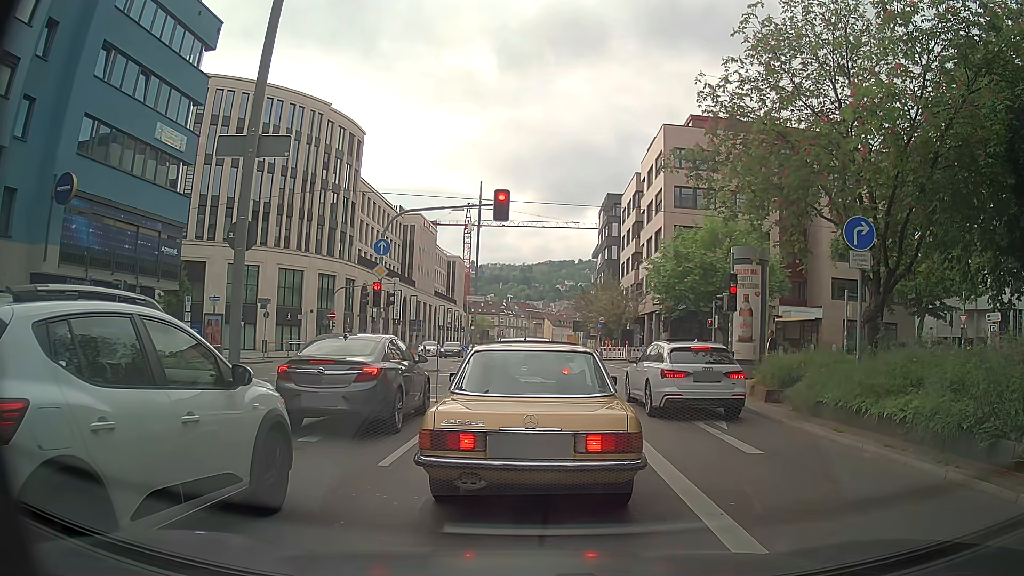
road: primary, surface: asphalt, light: Day
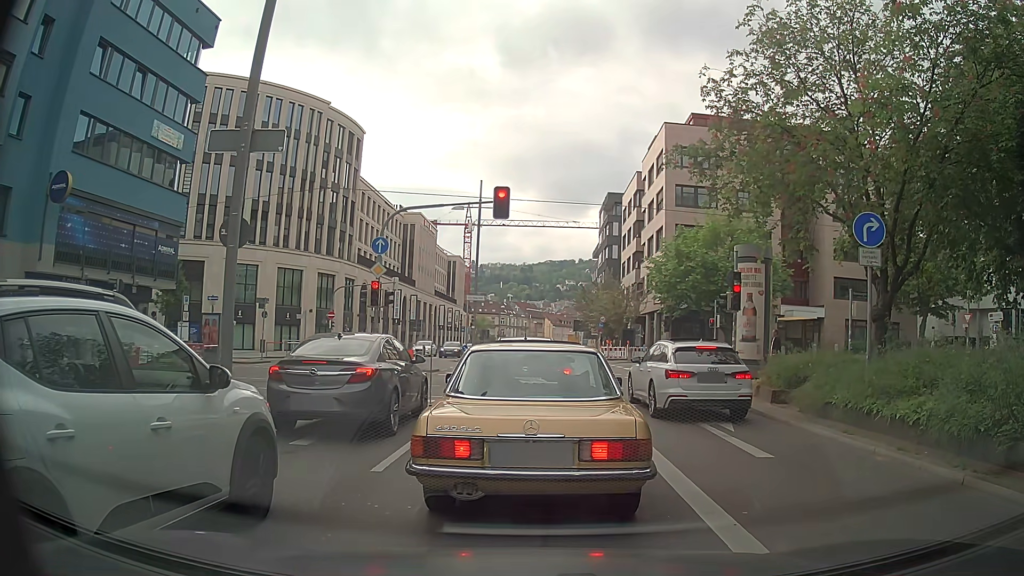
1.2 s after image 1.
(0.0, +0.3) m; 0°
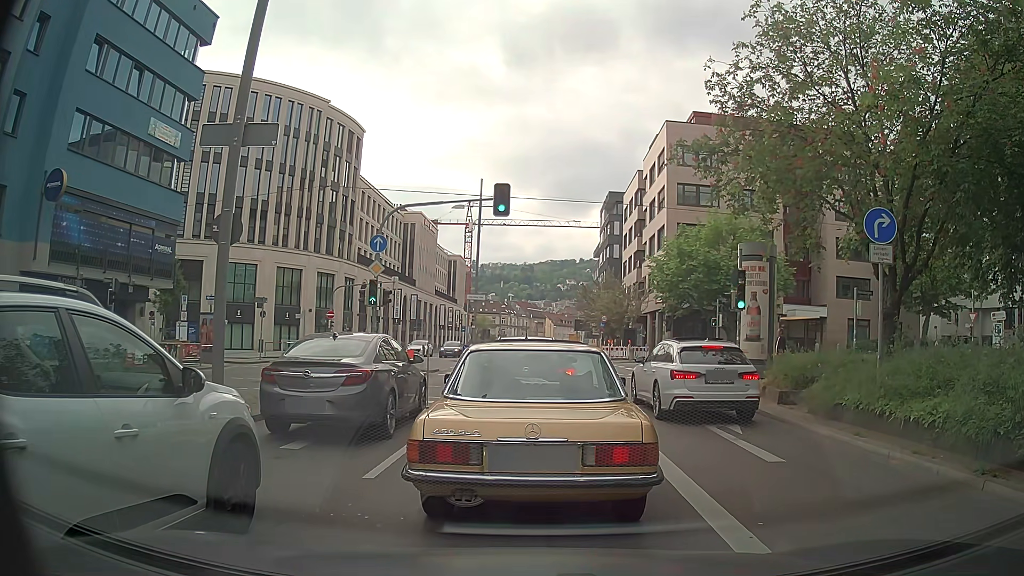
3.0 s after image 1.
(0.0, +0.4) m; 0°
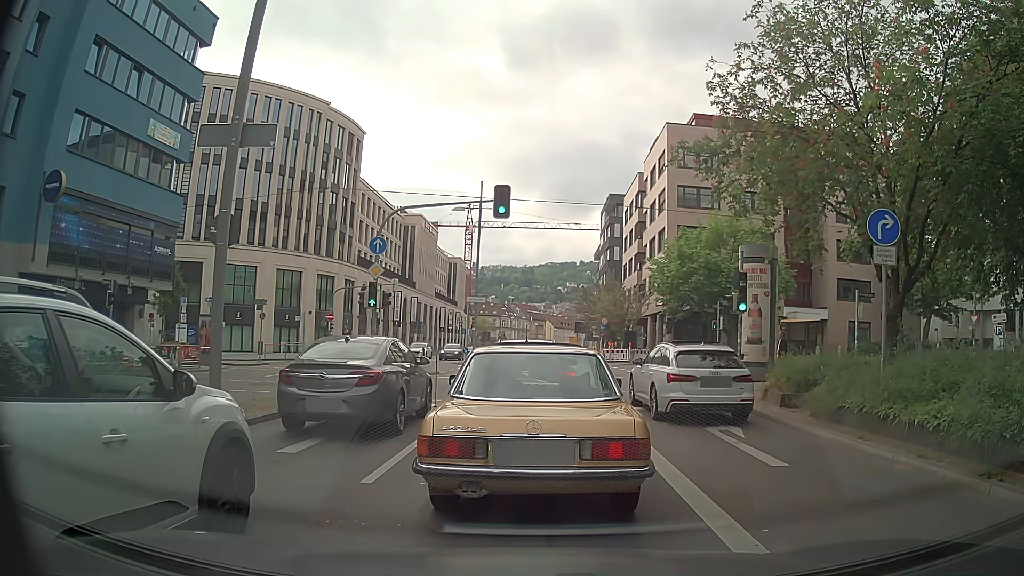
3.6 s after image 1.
(0.0, +0.1) m; 0°
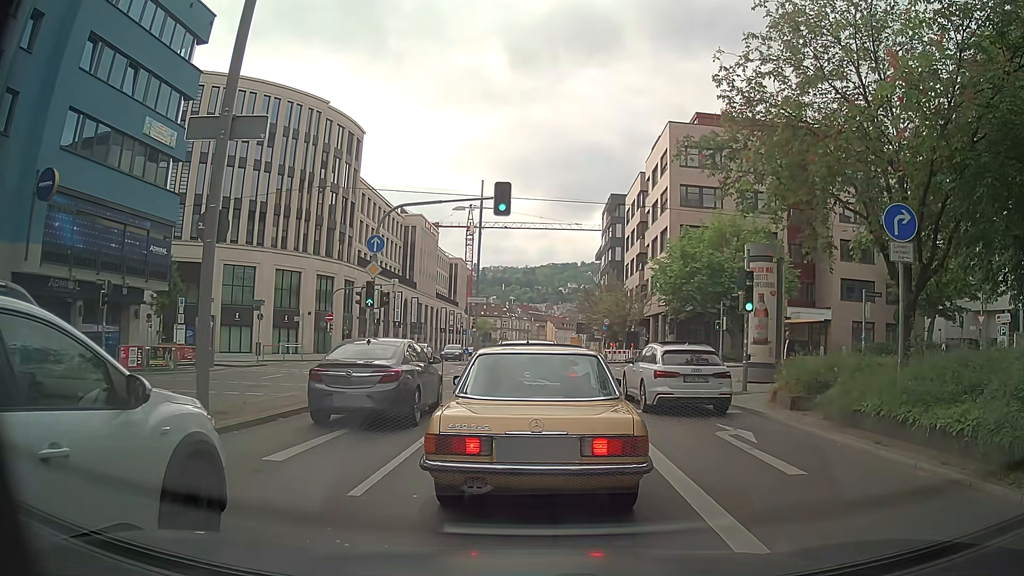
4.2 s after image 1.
(0.0, +0.6) m; 0°
